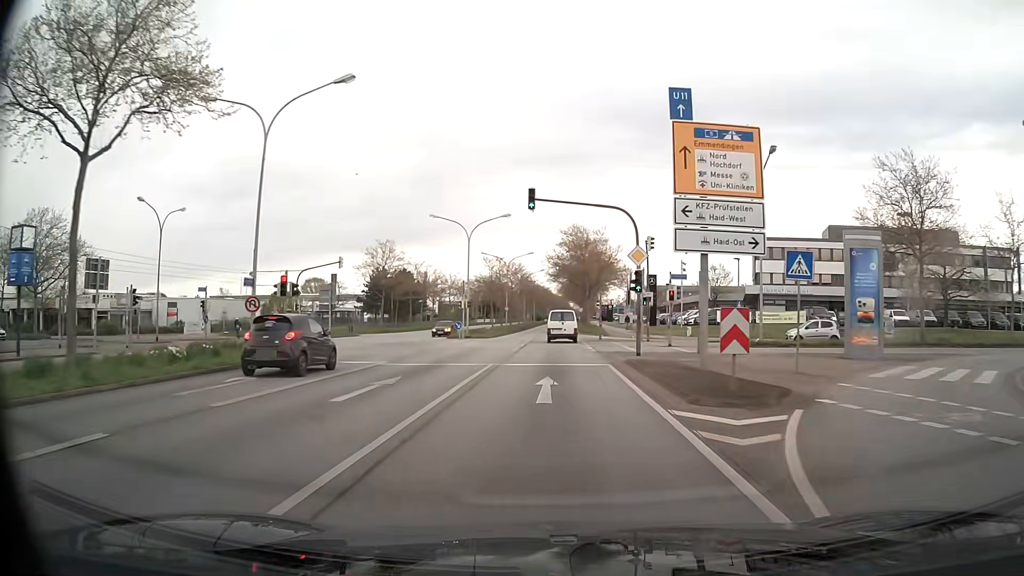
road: primary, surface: asphalt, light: Day
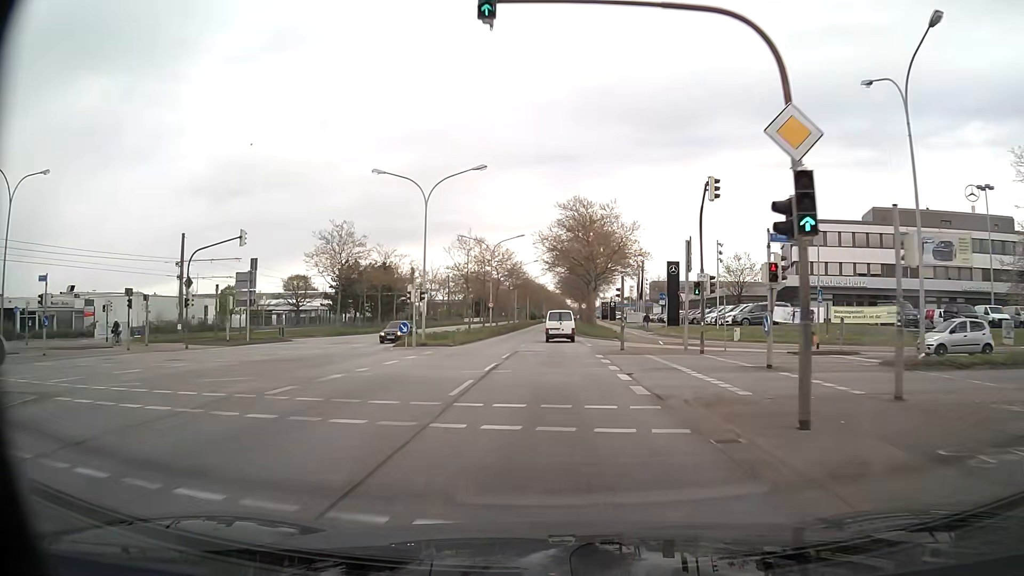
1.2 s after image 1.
(0.0, +17.0) m; 0°
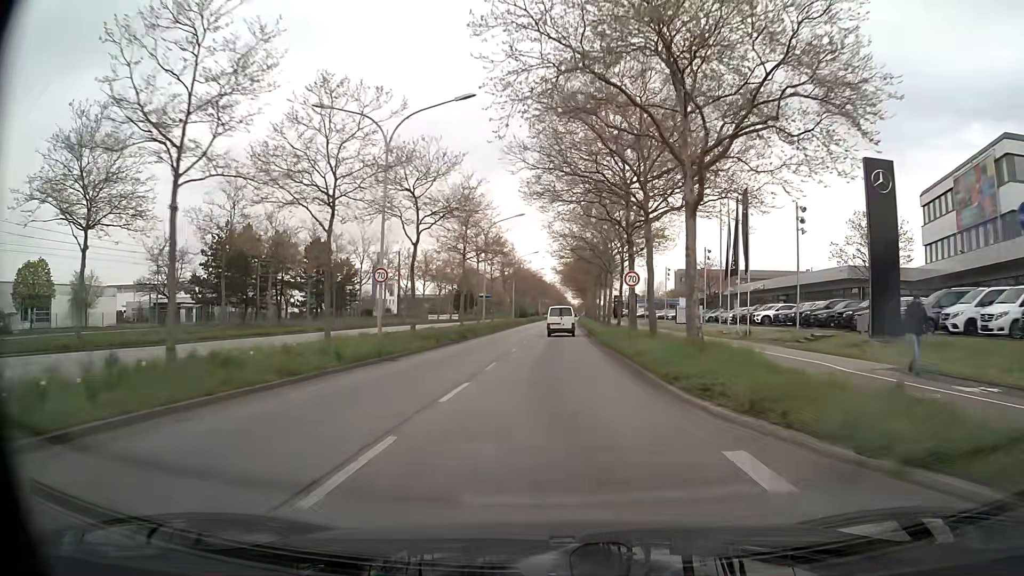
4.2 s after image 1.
(0.0, +43.0) m; 0°
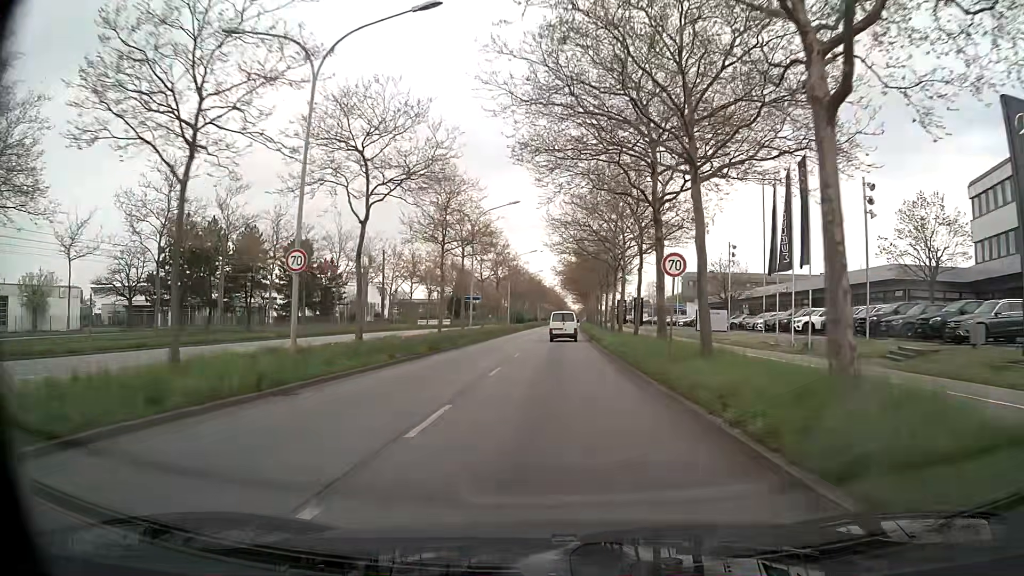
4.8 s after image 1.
(0.0, +8.7) m; 0°
